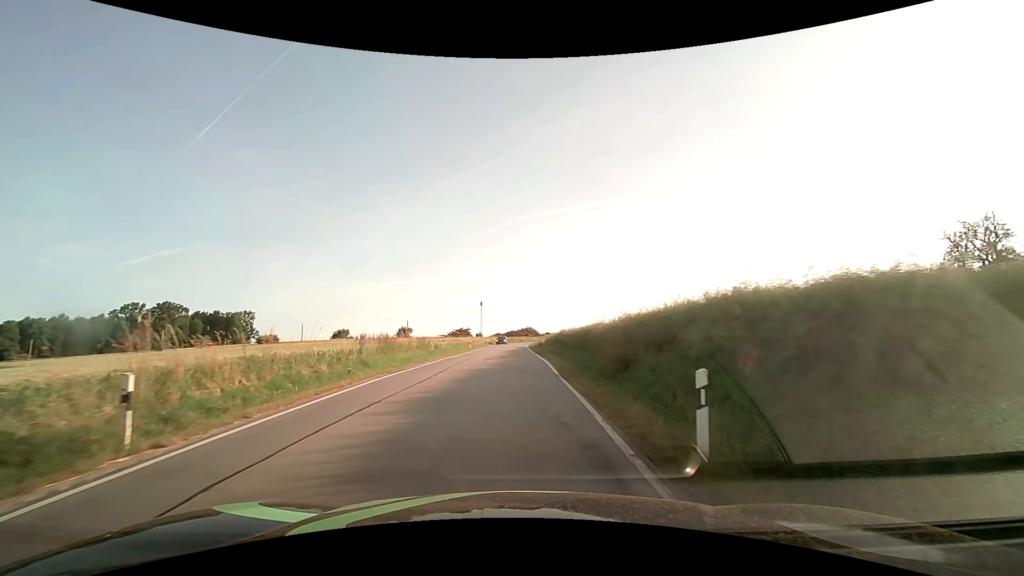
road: secondary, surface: asphalt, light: Day
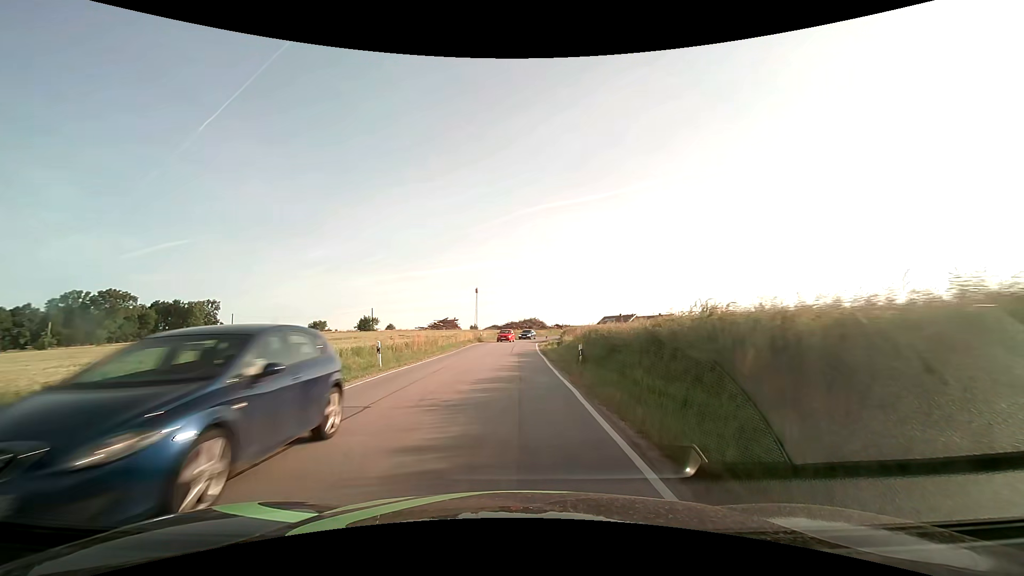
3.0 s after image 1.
(-0.2, +36.6) m; -1°
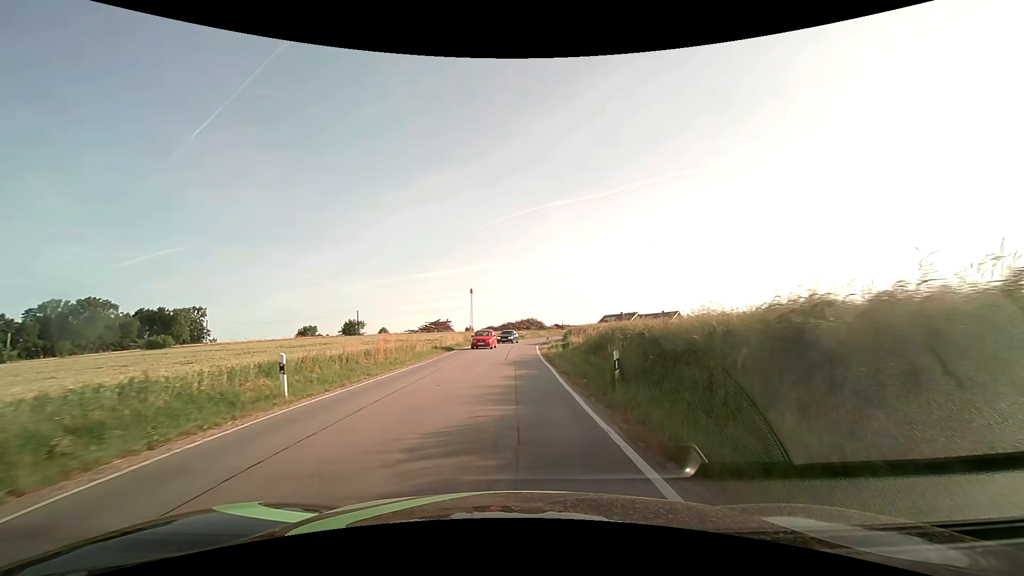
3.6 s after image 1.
(+0.1, +7.5) m; 0°
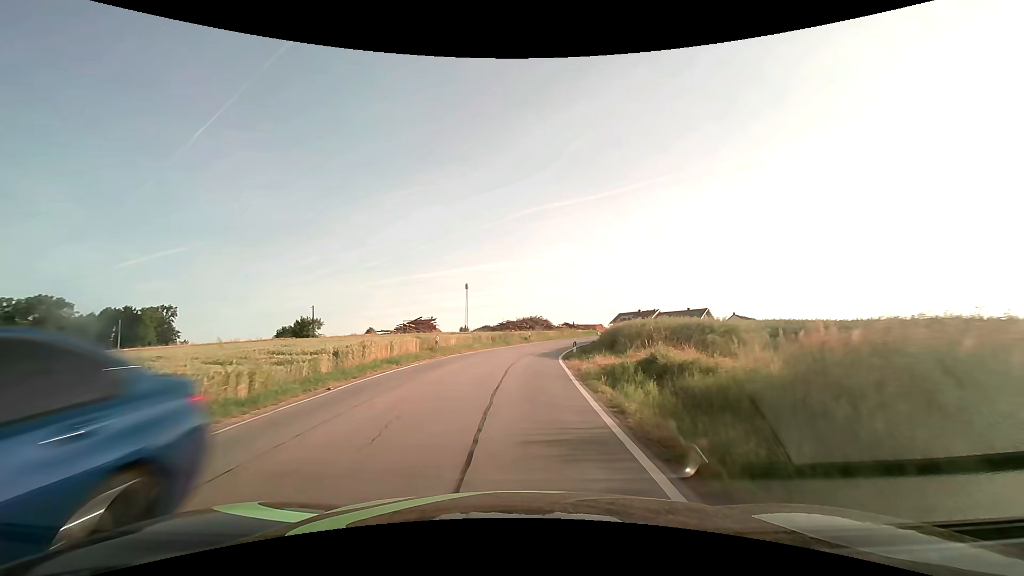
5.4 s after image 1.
(+0.1, +22.6) m; +1°
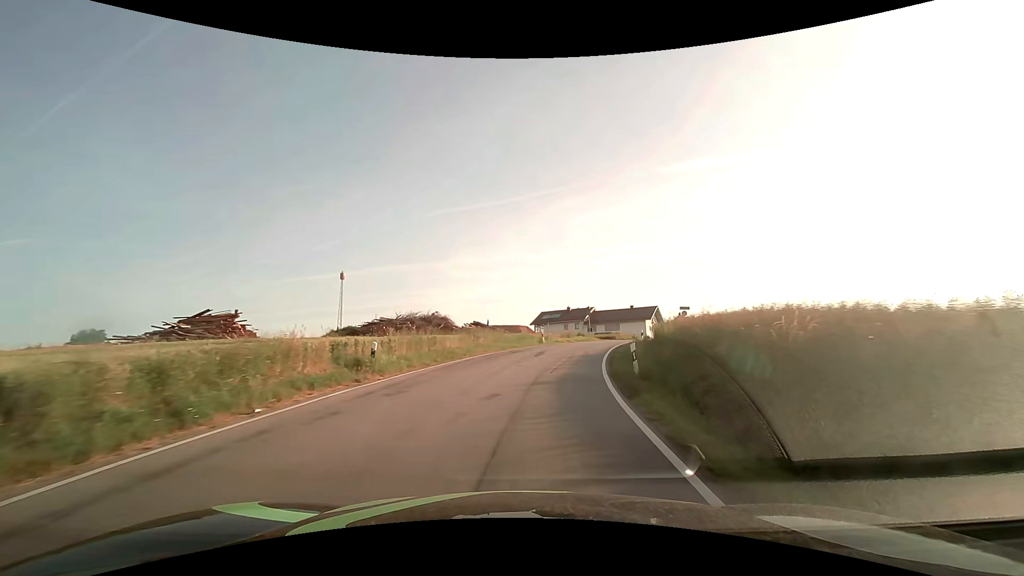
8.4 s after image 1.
(+1.9, +37.6) m; +10°
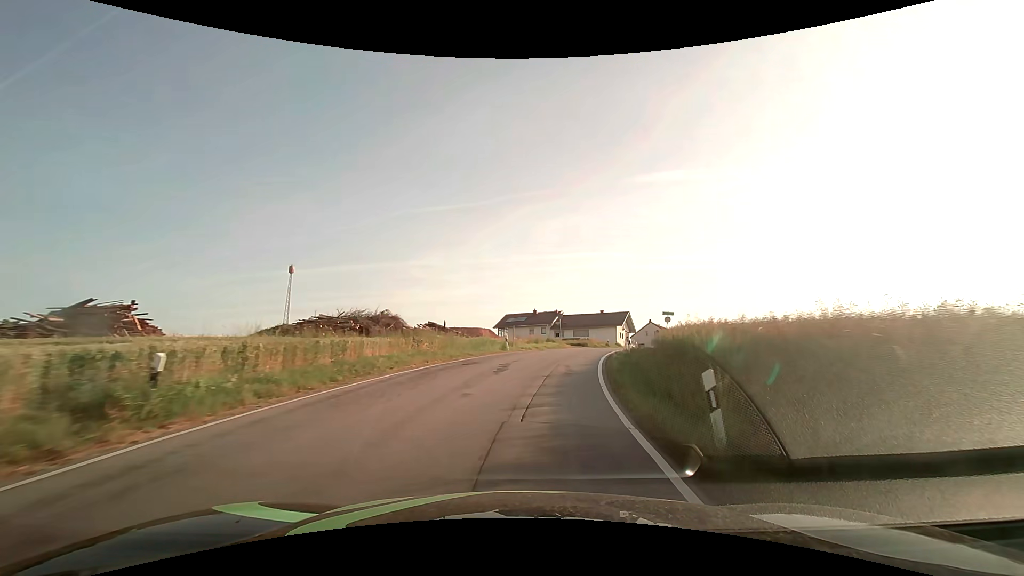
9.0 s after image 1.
(+0.3, +7.6) m; +5°
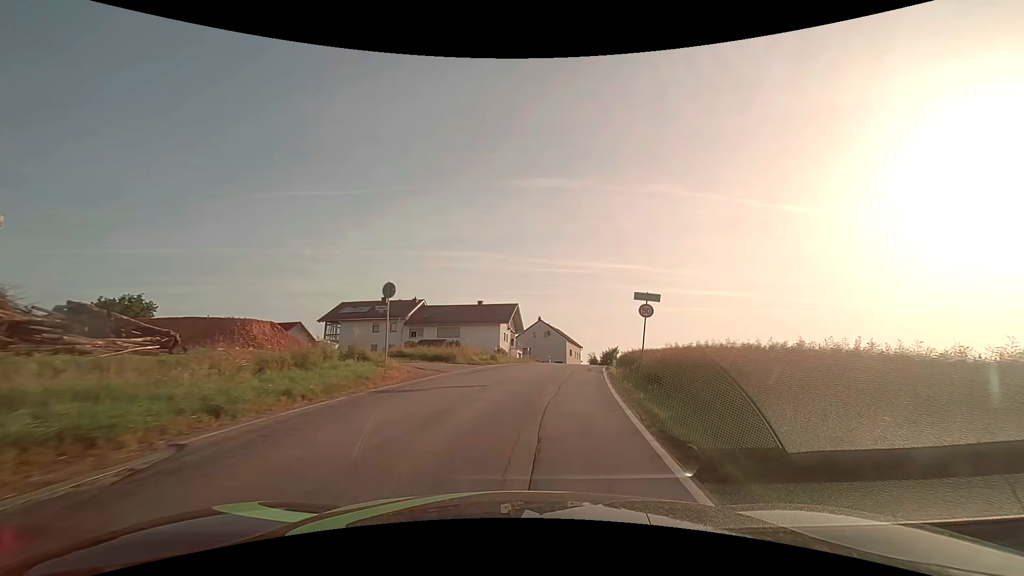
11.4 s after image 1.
(+3.8, +29.8) m; +14°
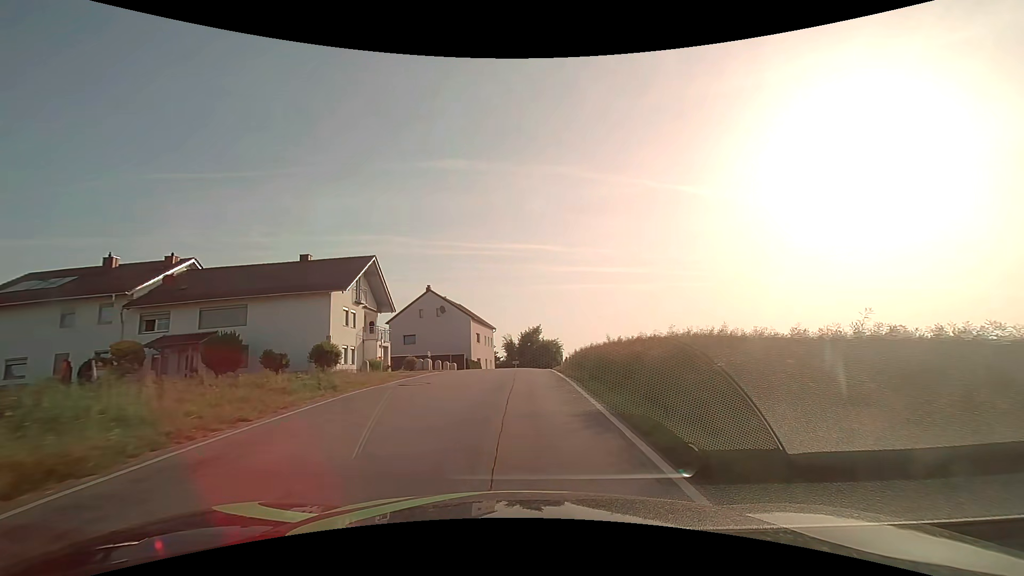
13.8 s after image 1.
(+3.7, +30.4) m; +10°
(0, +10) (0, +20) (+1, +30) (+1, +40) (+2, +50) (+3, +60) (+5, +70) (+7, +79) (+10, +89) (+14, +98) m
